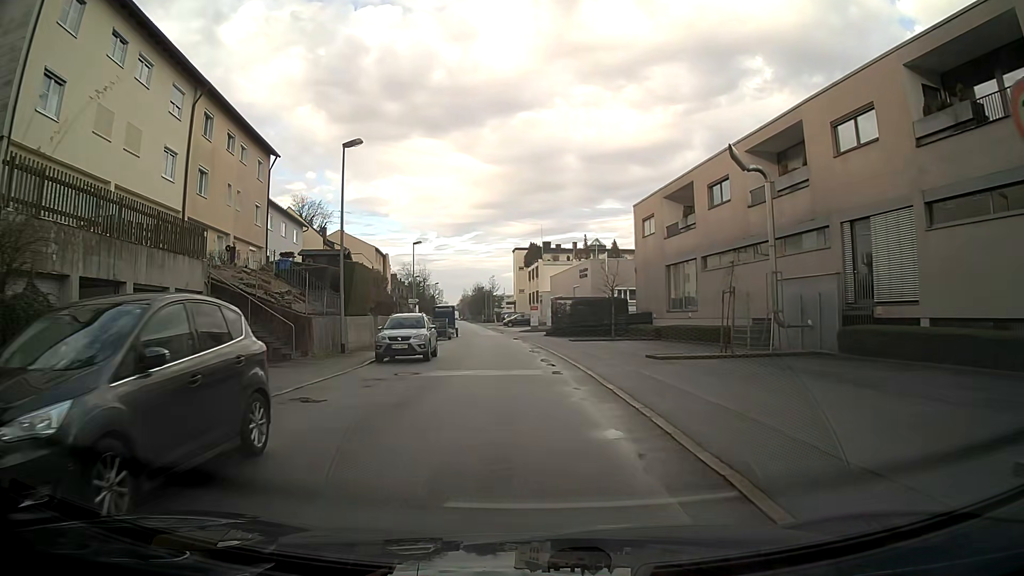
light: Day
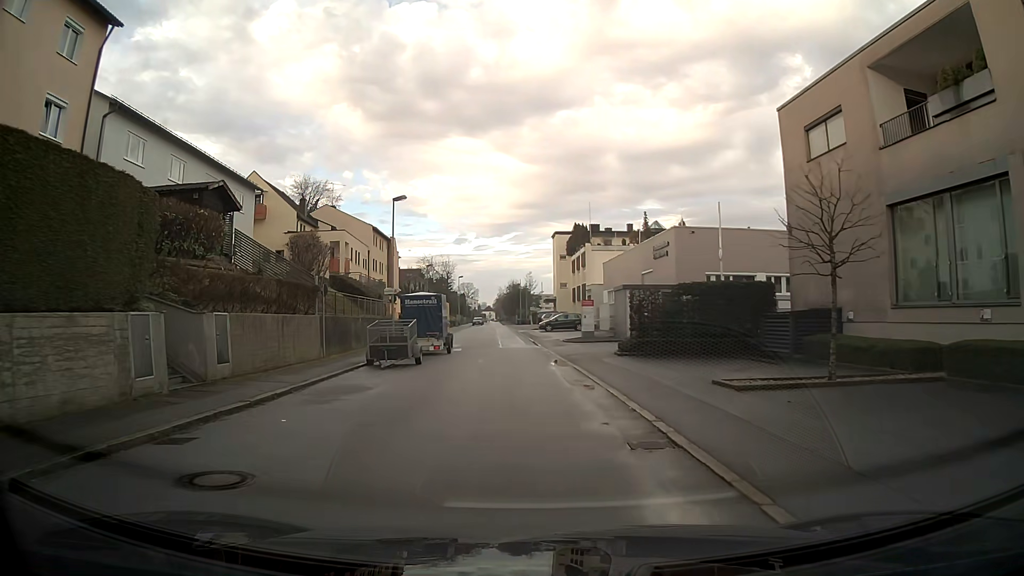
(-0.7, +23.1) m; -3°
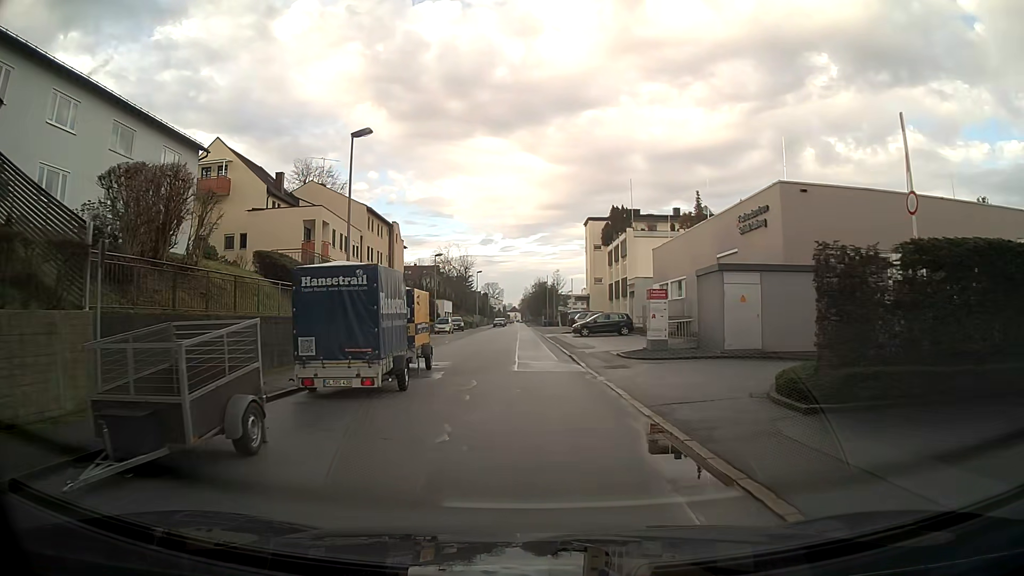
(-0.3, +14.0) m; -2°
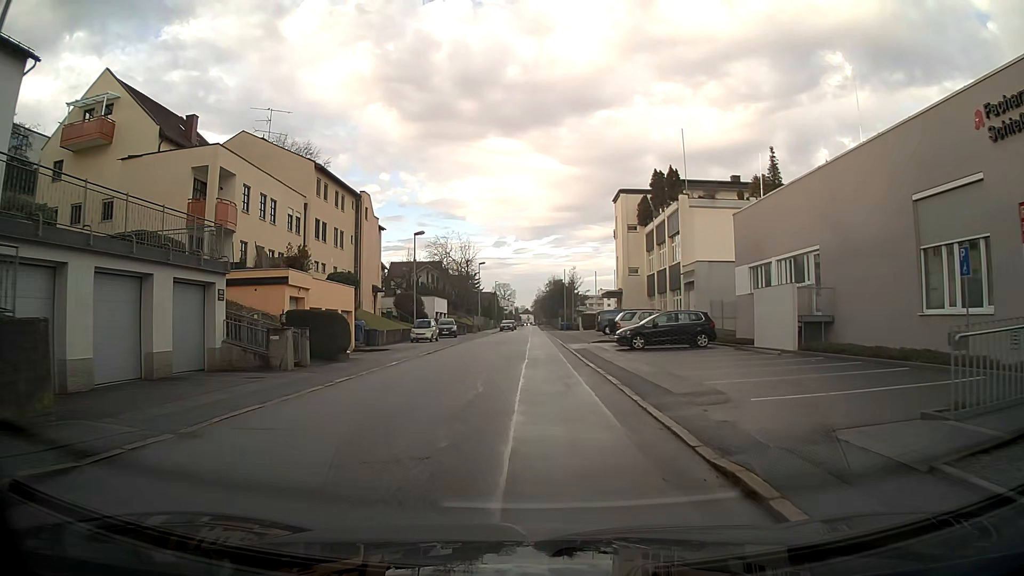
(-0.3, +18.5) m; -1°
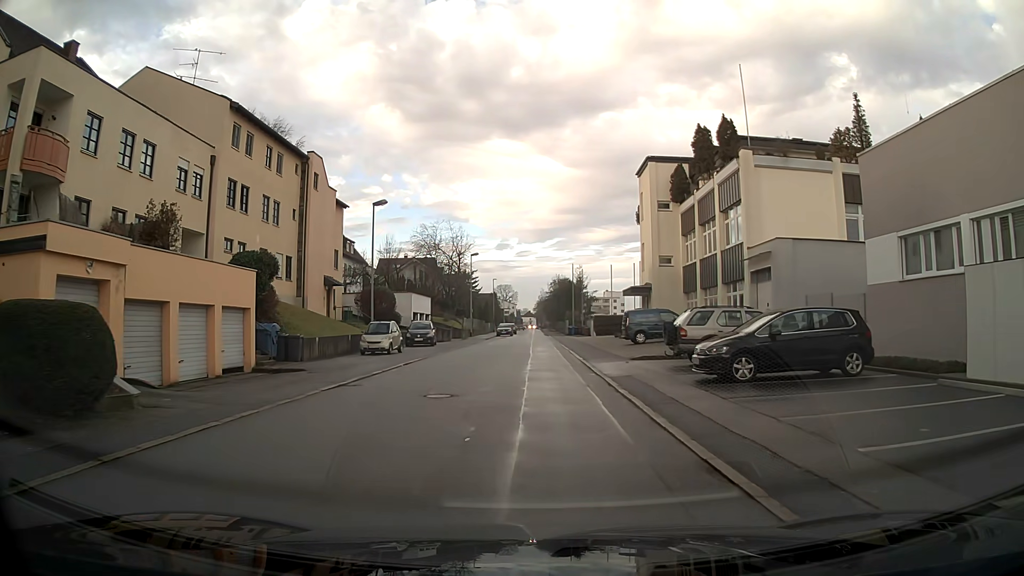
(0.0, +13.8) m; 0°
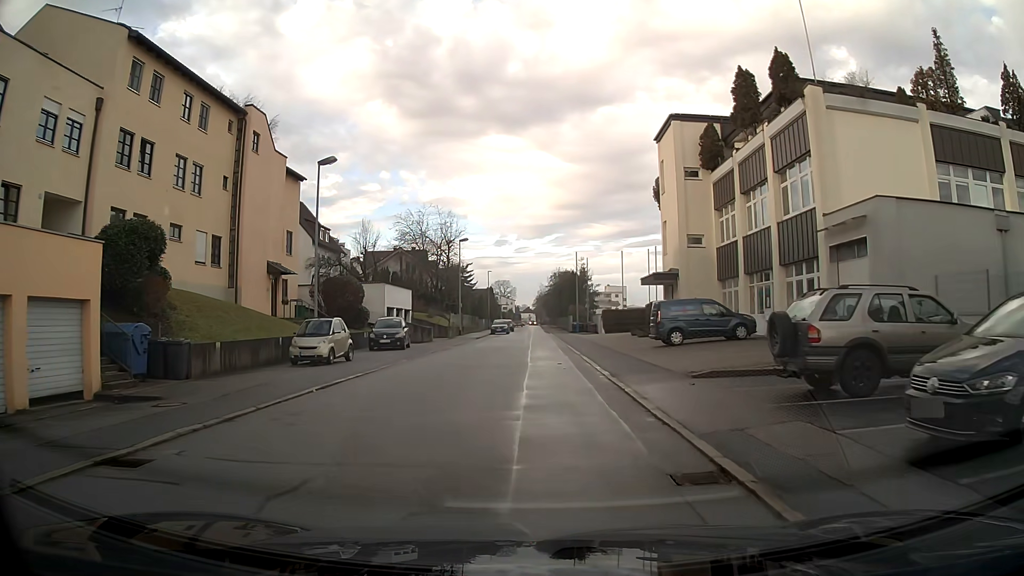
(0.0, +9.2) m; 0°
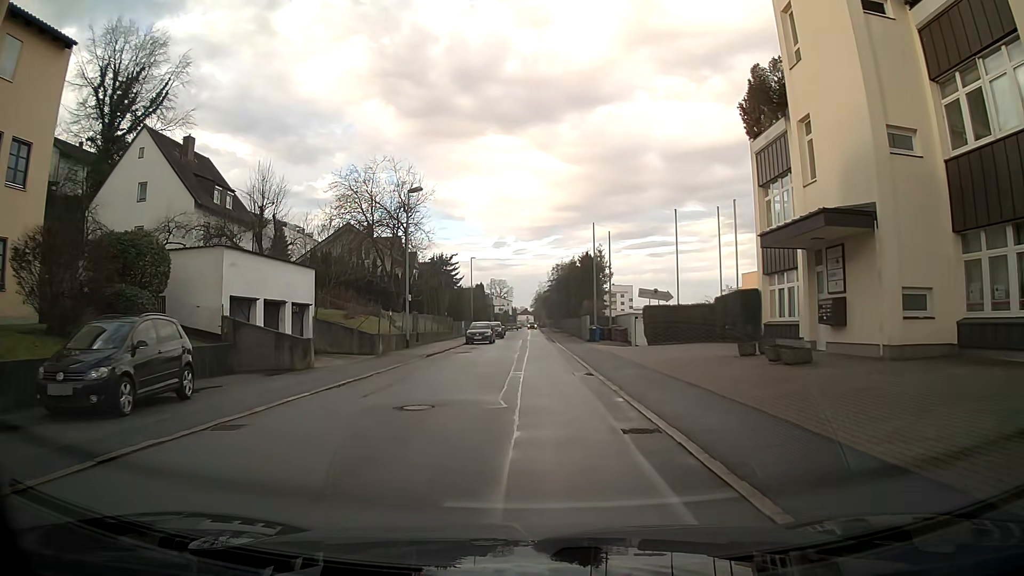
(0.0, +23.2) m; 0°
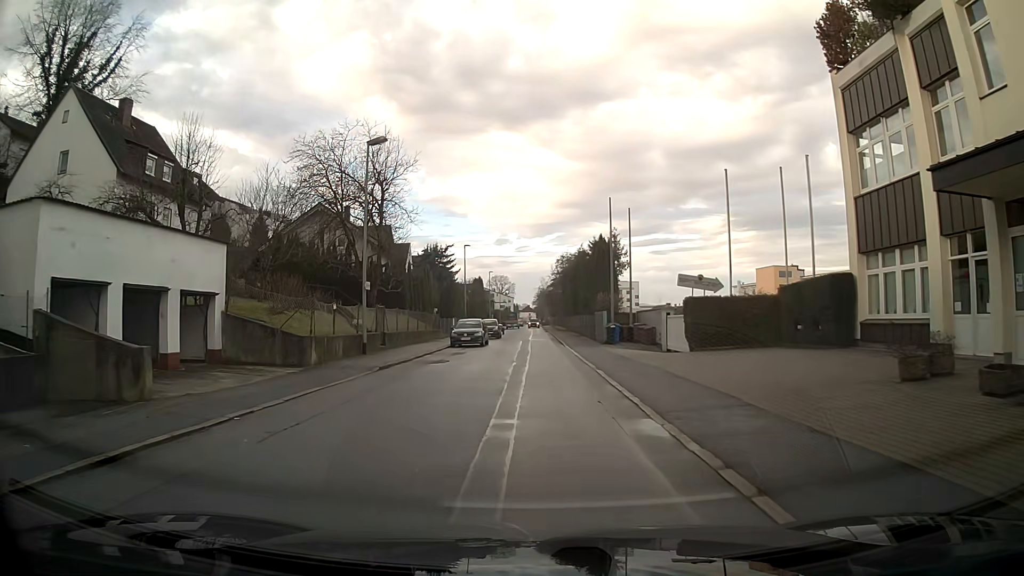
(0.0, +9.3) m; 0°
(0, +10) (0, +20) (0, +30) (0, +40) (0, +50) (0, +60) (0, +70) (-1, +80) (-1, +90) (-1, +100) m
